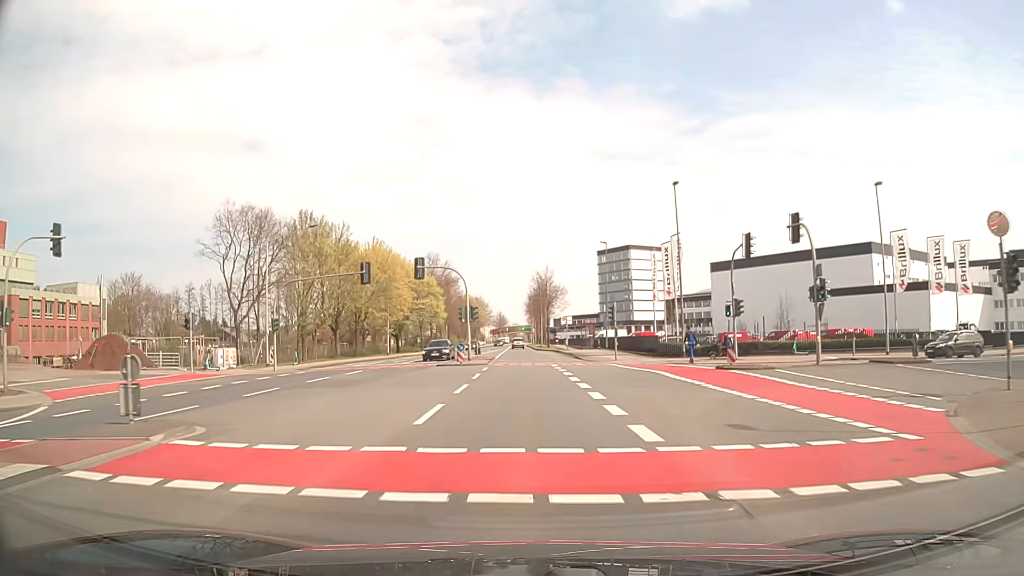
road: secondary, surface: asphalt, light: Day
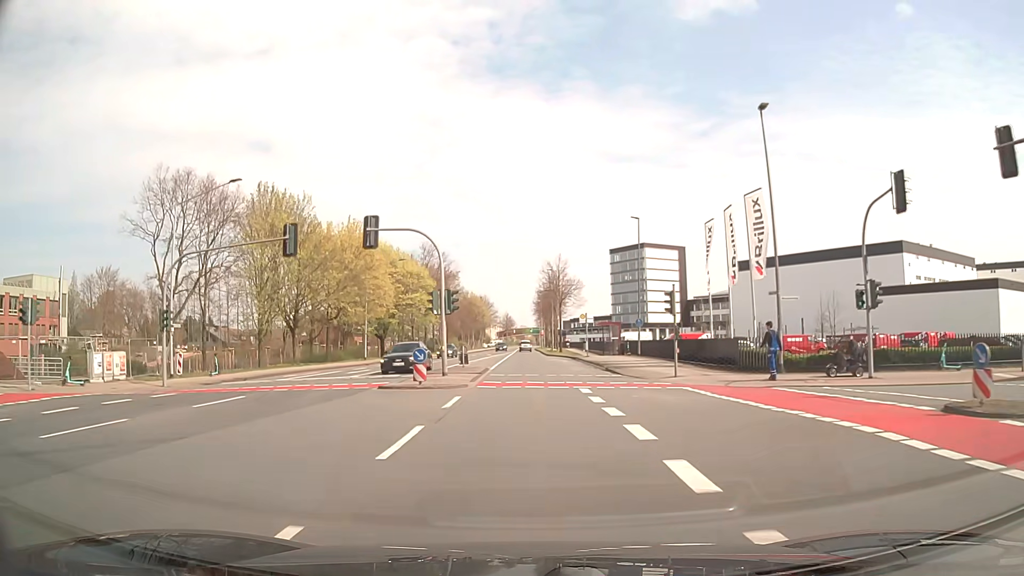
(-0.1, +15.1) m; -1°
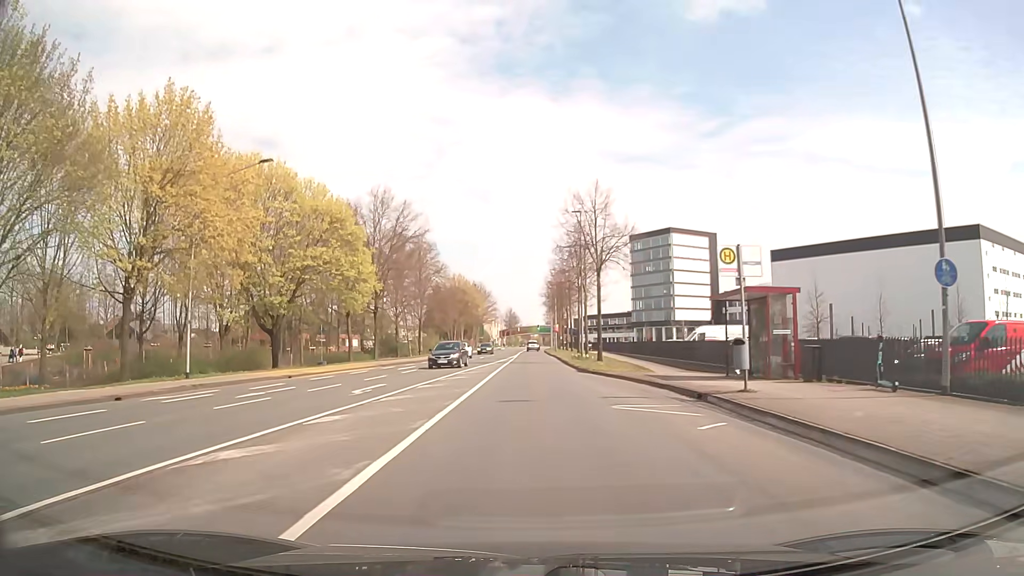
(-0.2, +37.8) m; 0°
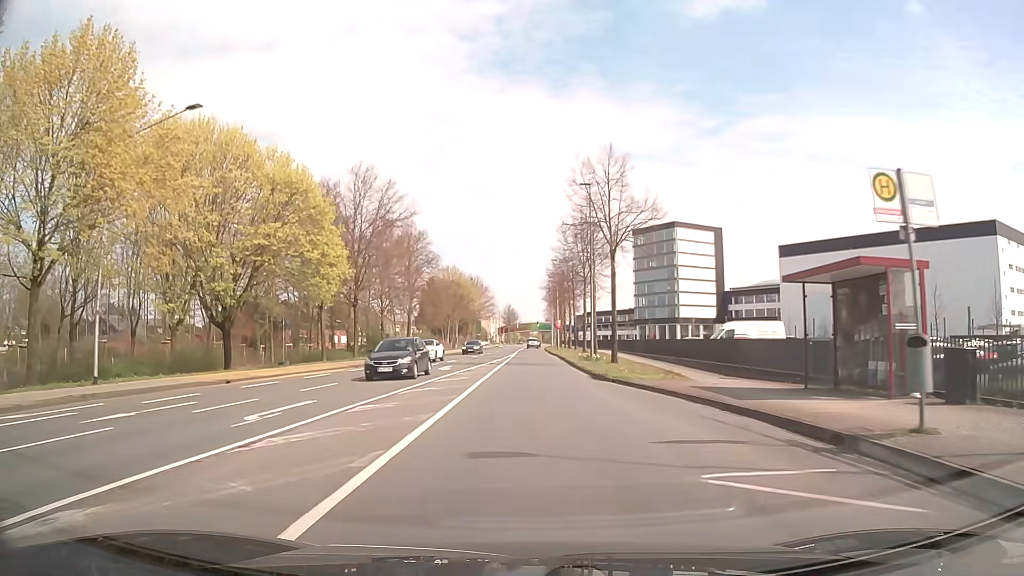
(0.0, +7.6) m; 0°
(0, +10) (0, +20) (0, +30) (0, +40) (0, +50) (+1, +60) (+1, +70) (+1, +80) (+1, +90) (+1, +100) m
